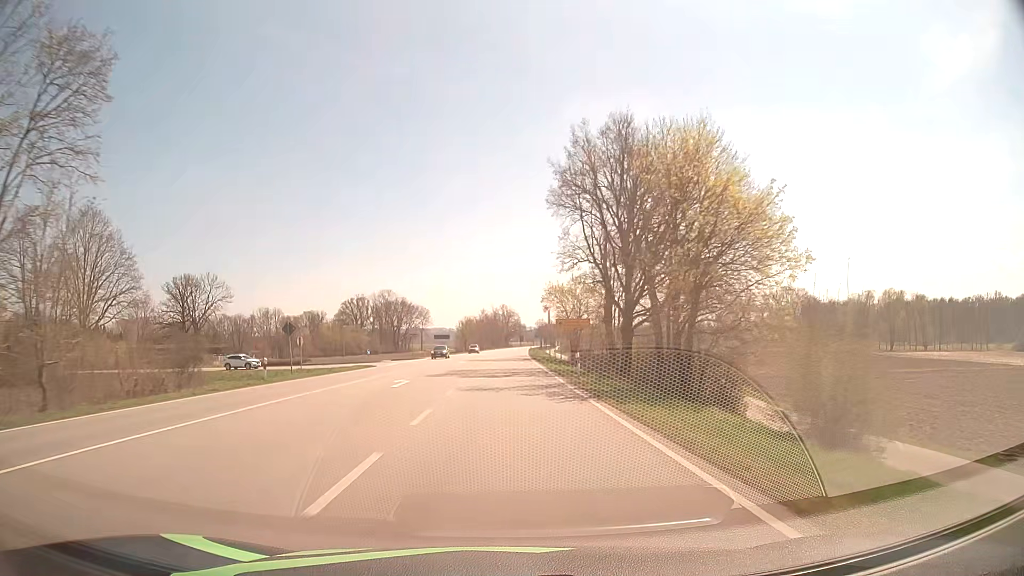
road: secondary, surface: asphalt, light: Day
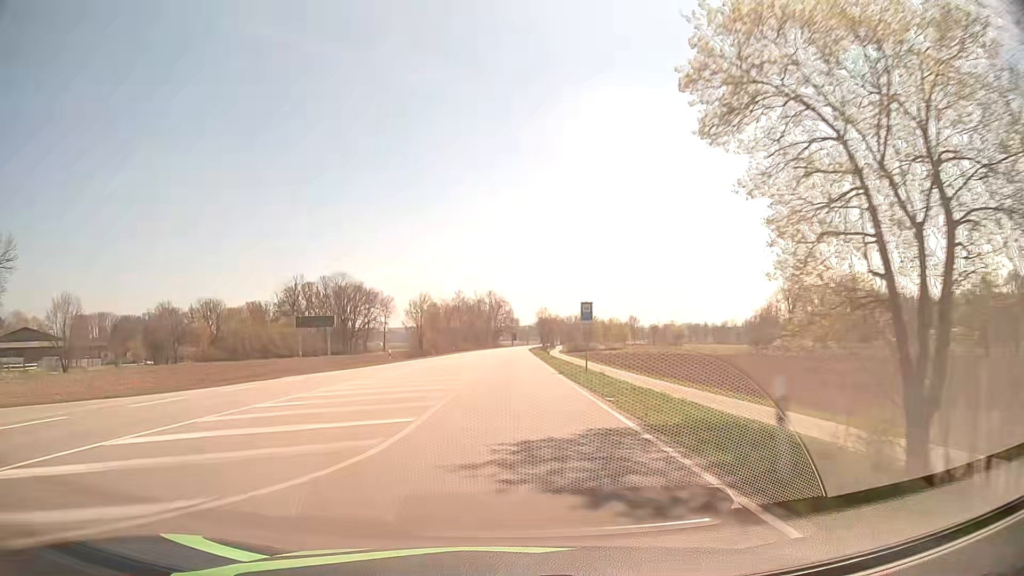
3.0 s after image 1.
(+0.4, +75.5) m; +1°
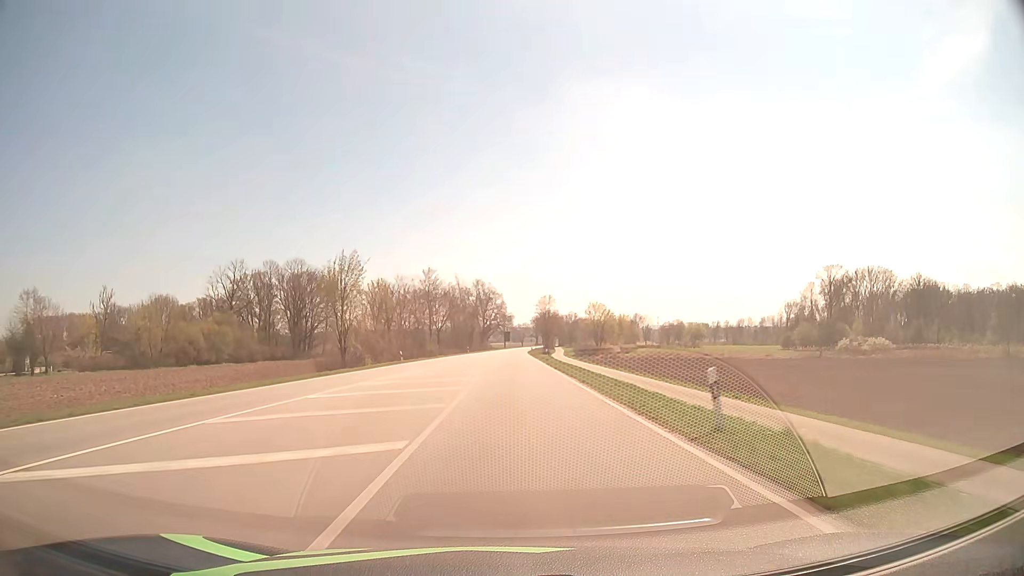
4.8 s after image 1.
(+0.2, +45.2) m; +1°
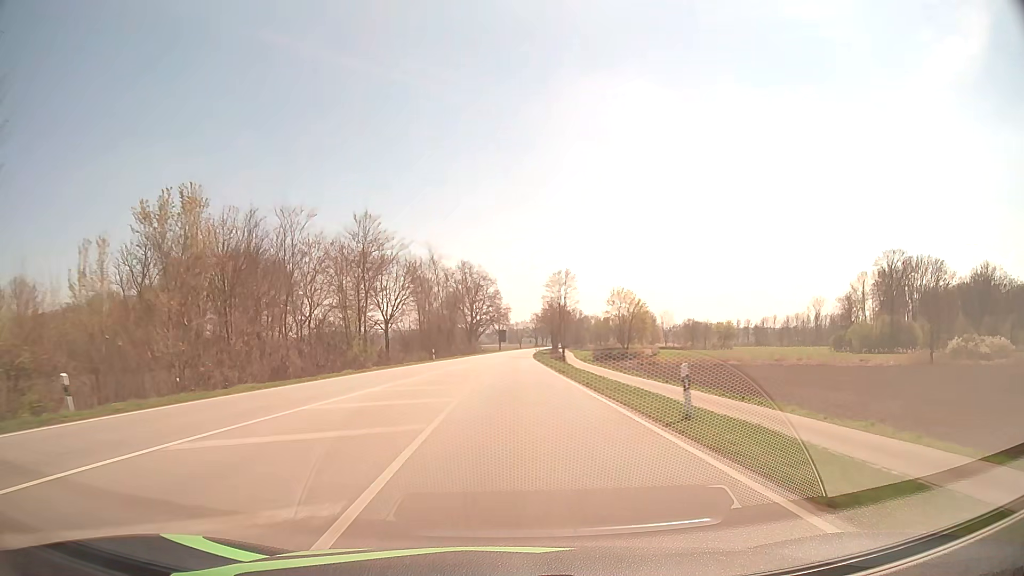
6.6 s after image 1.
(+0.3, +45.1) m; 0°
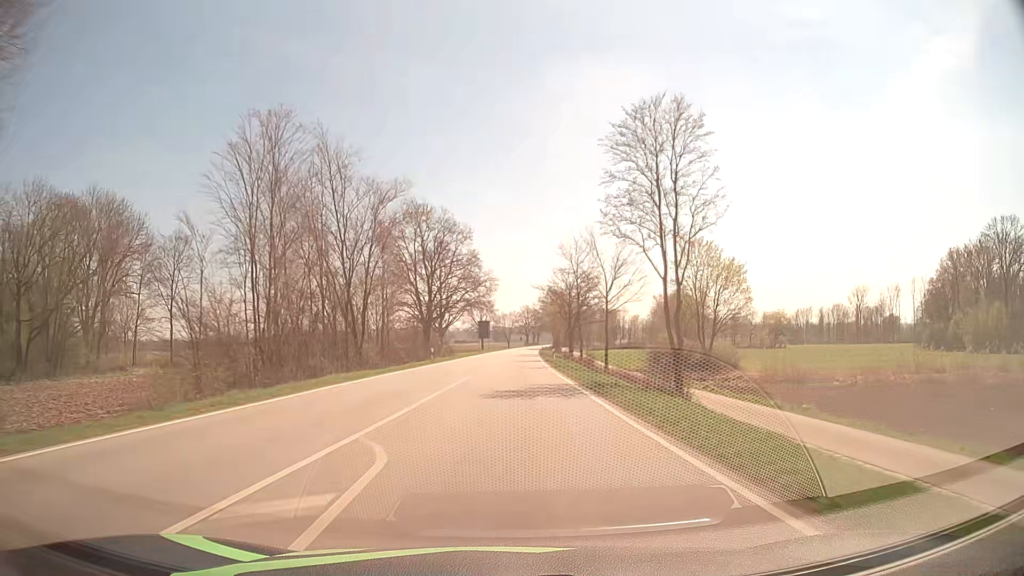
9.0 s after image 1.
(+0.3, +60.3) m; +1°
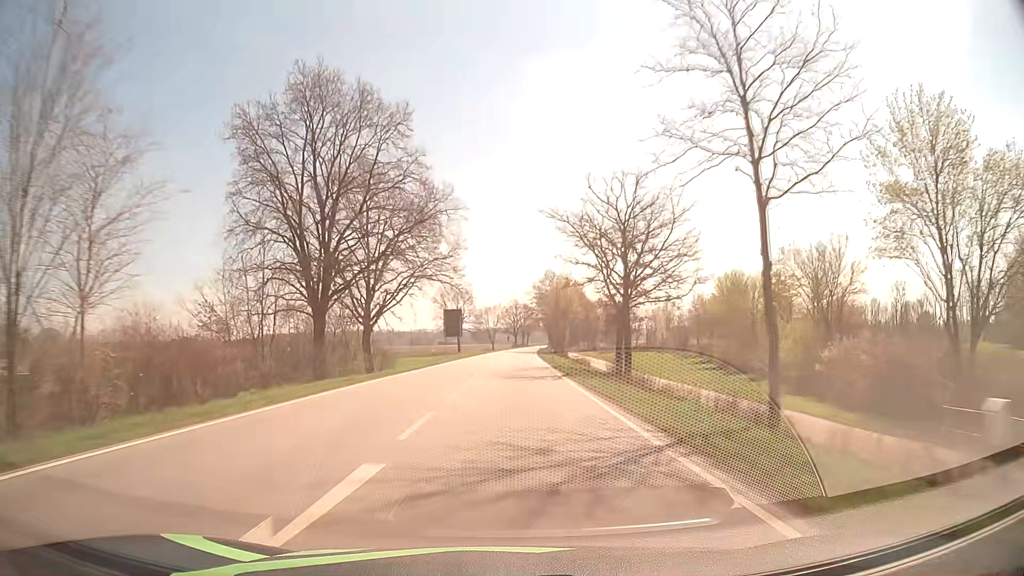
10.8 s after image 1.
(+0.6, +45.3) m; +1°
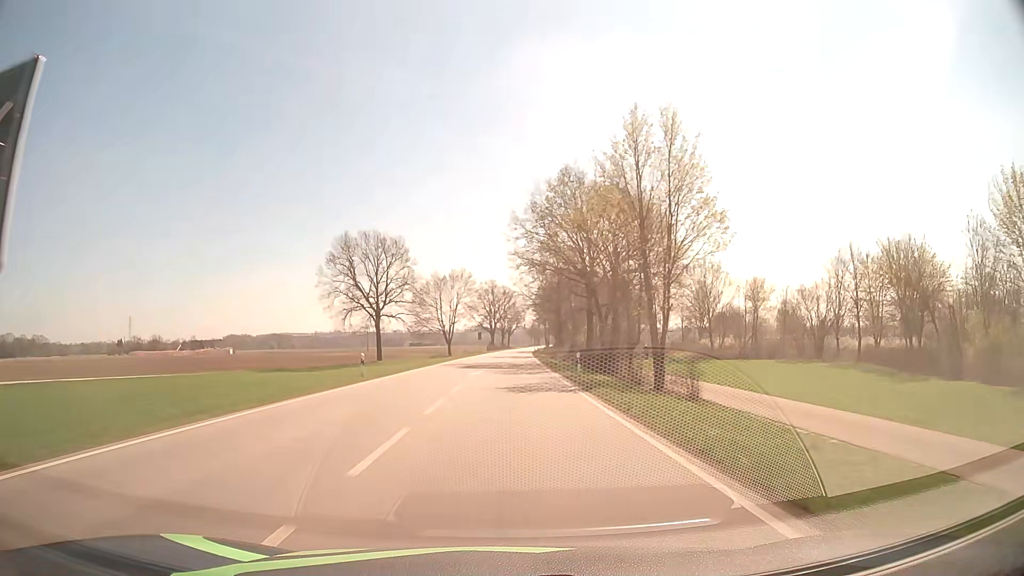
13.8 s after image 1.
(+1.4, +75.7) m; +2°
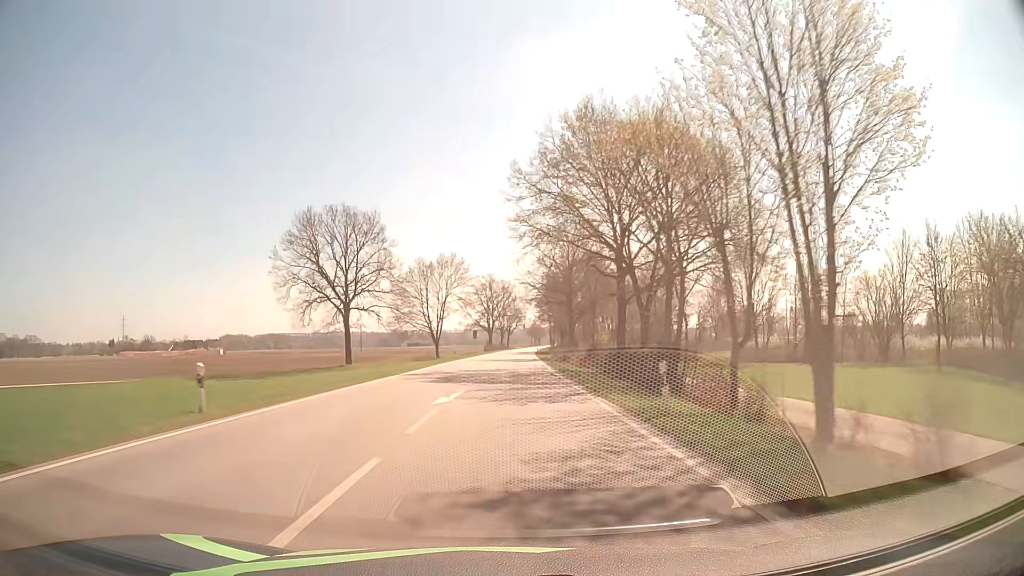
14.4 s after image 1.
(0.0, +15.1) m; 0°
(0, +10) (0, +20) (0, +30) (0, +40) (0, +50) (+1, +60) (+1, +70) (+1, +80) (+1, +90) (+2, +100) m
